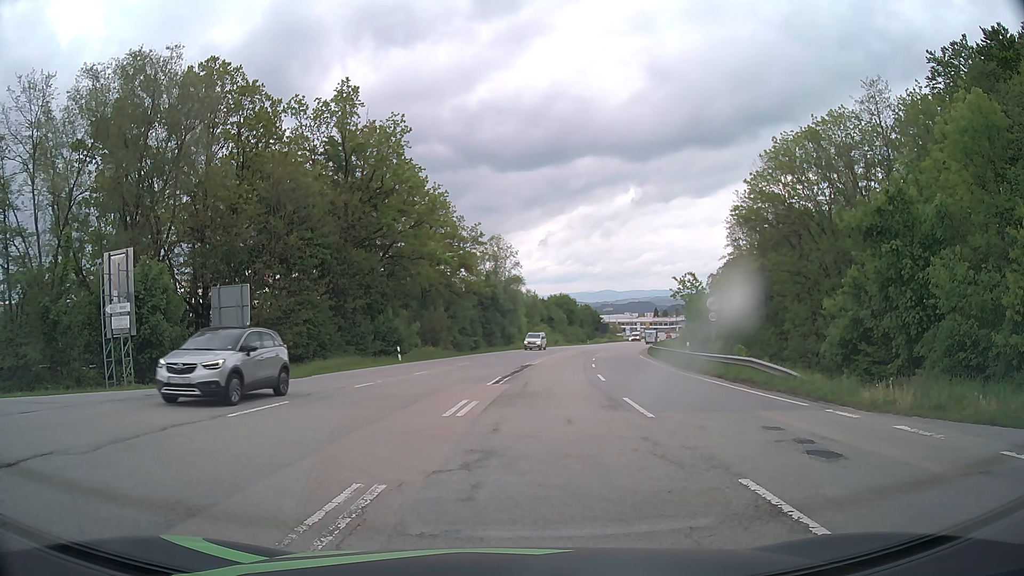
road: secondary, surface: asphalt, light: Day
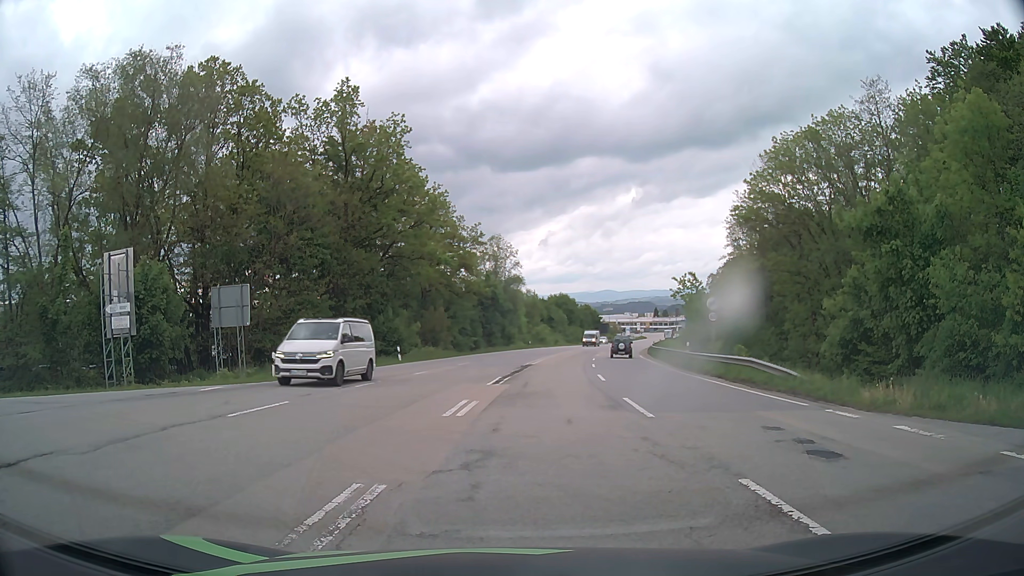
(0.0, 0.0) m; 0°
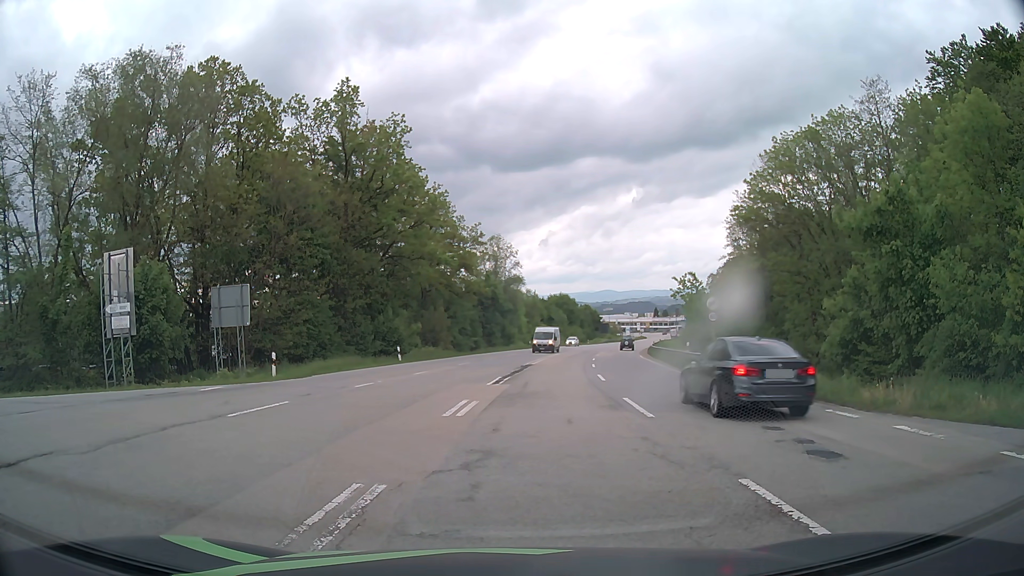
(0.0, 0.0) m; 0°
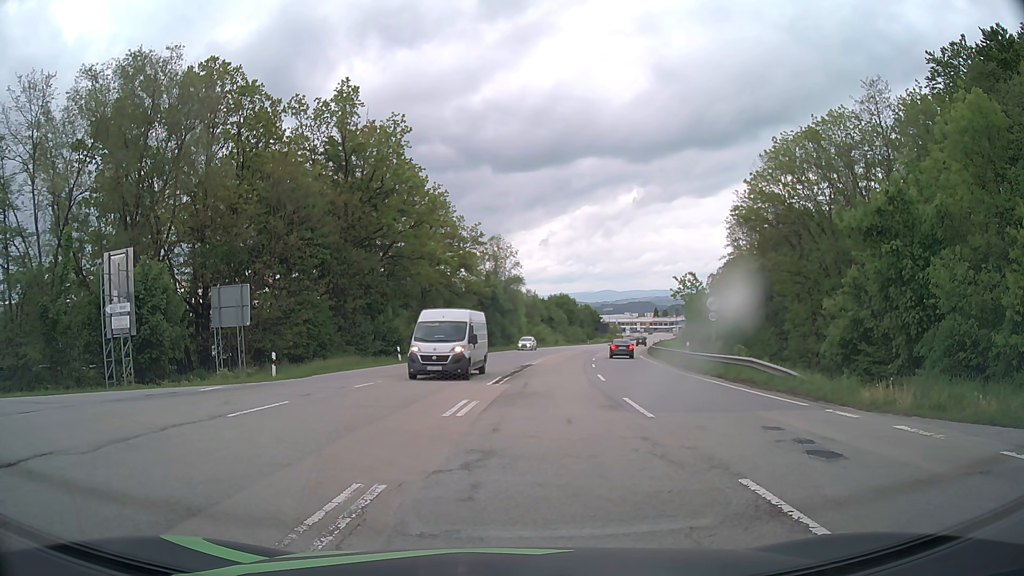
(0.0, 0.0) m; 0°
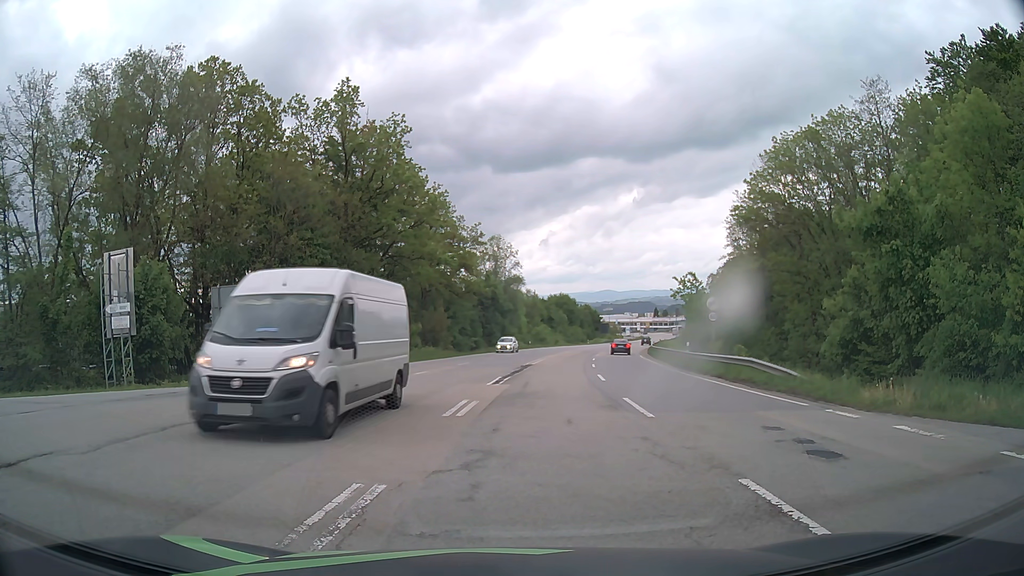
(0.0, 0.0) m; 0°
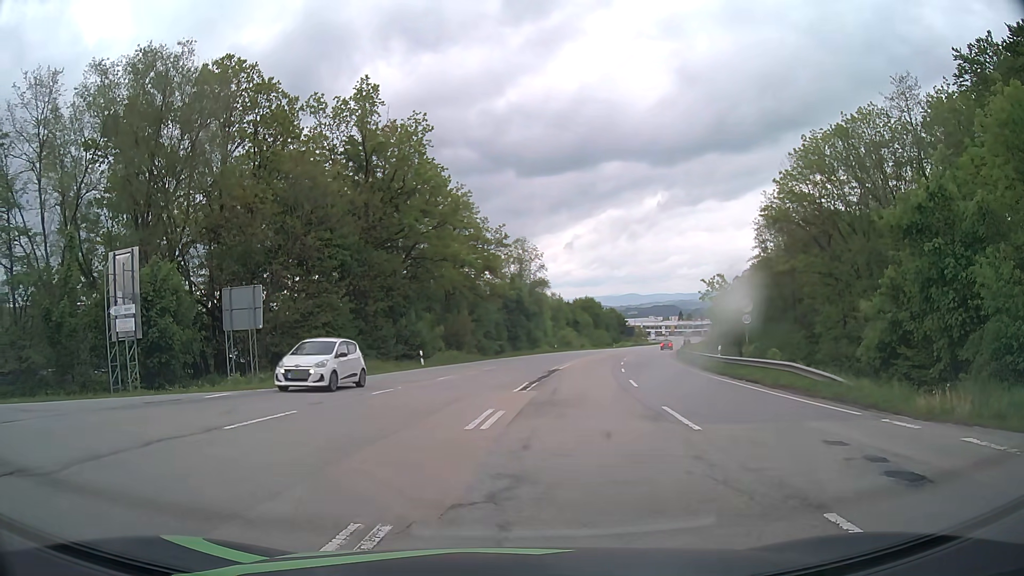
(0.0, +1.4) m; 0°
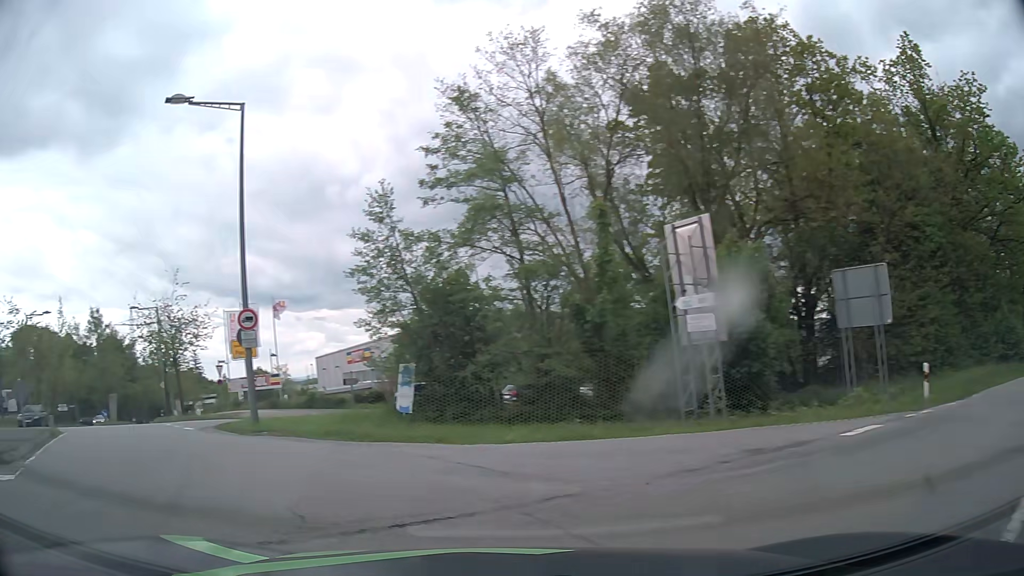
(-2.9, +6.8) m; -49°
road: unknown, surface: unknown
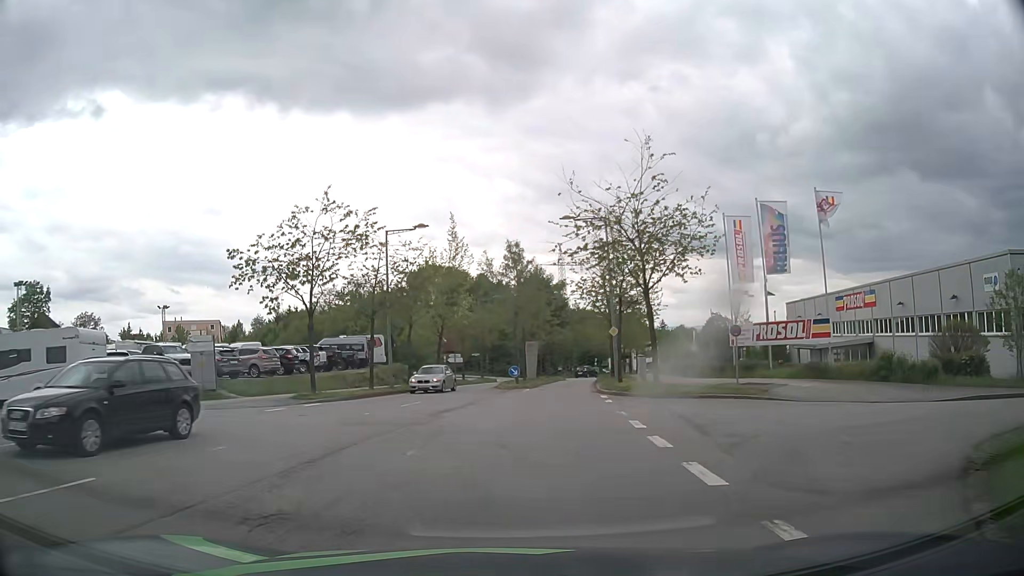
(-9.7, +16.6) m; -38°
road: residential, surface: asphalt
(0, +10) (+1, +20) (+2, +30) (+3, +40) (+4, +50) (+5, +60) (+7, +70) (+9, +79) (+11, +89) (+14, +99) m
